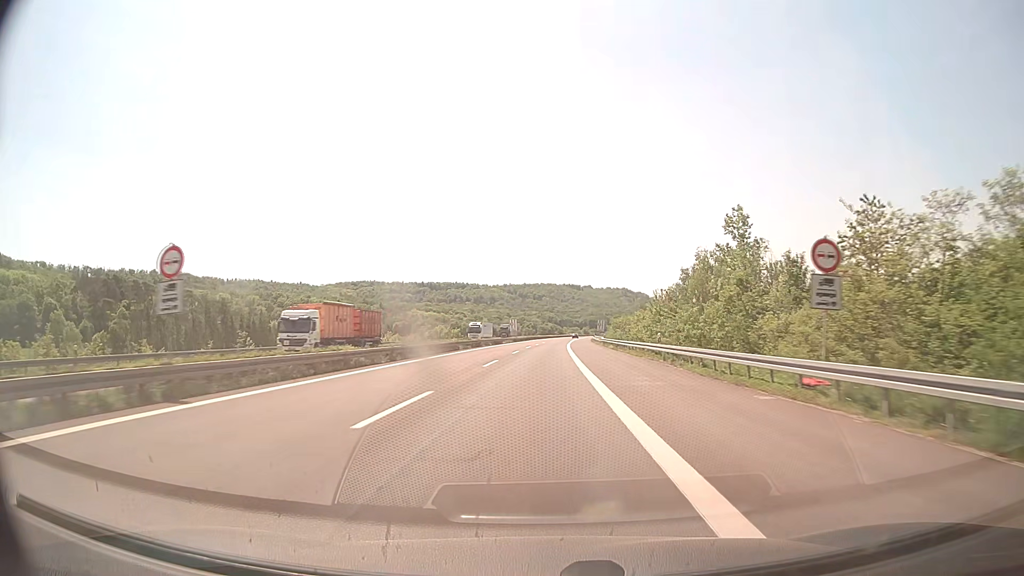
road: motorway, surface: concrete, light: Day
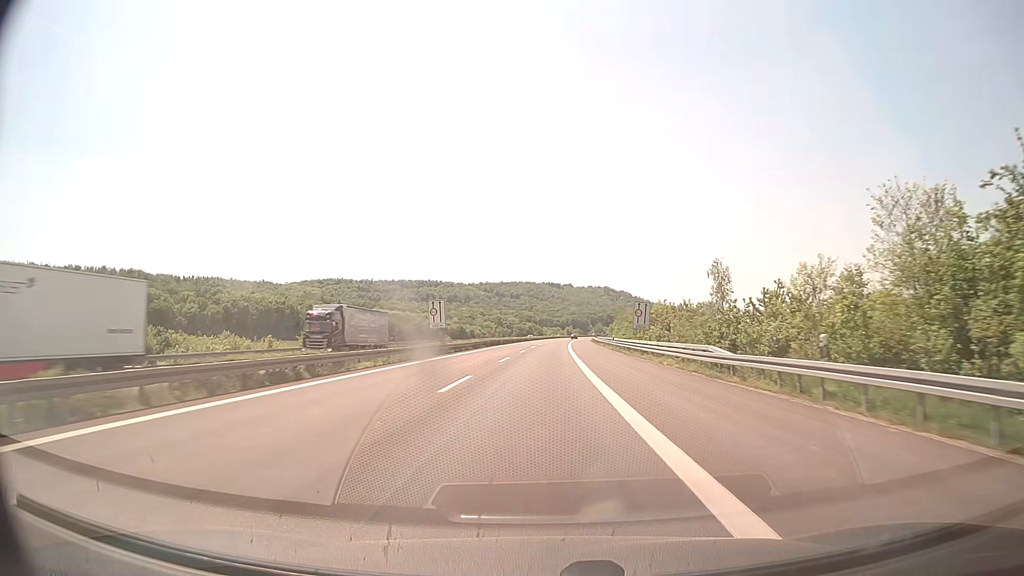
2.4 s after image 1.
(+0.8, +65.0) m; +2°
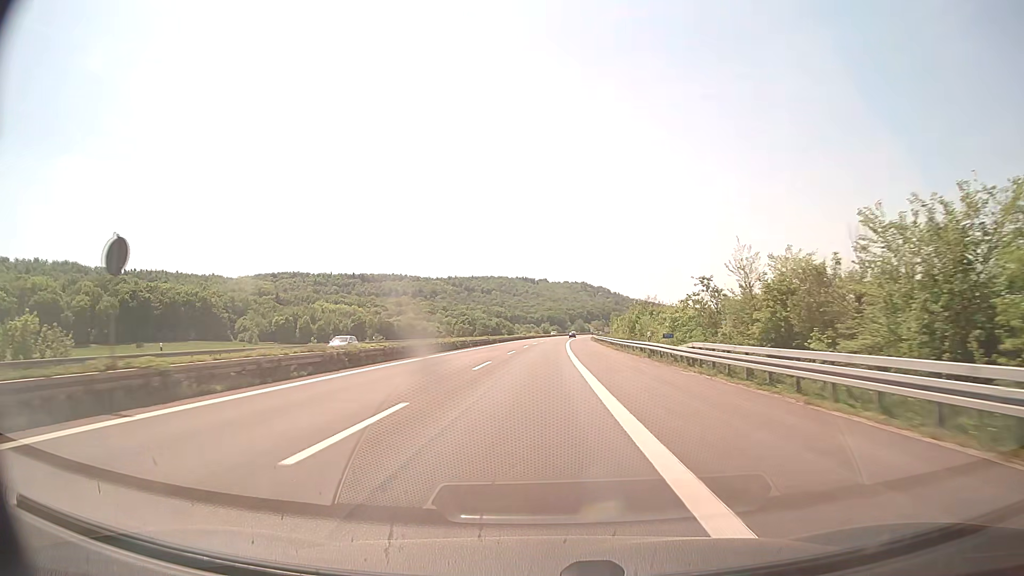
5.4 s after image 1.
(+1.8, +80.5) m; +2°
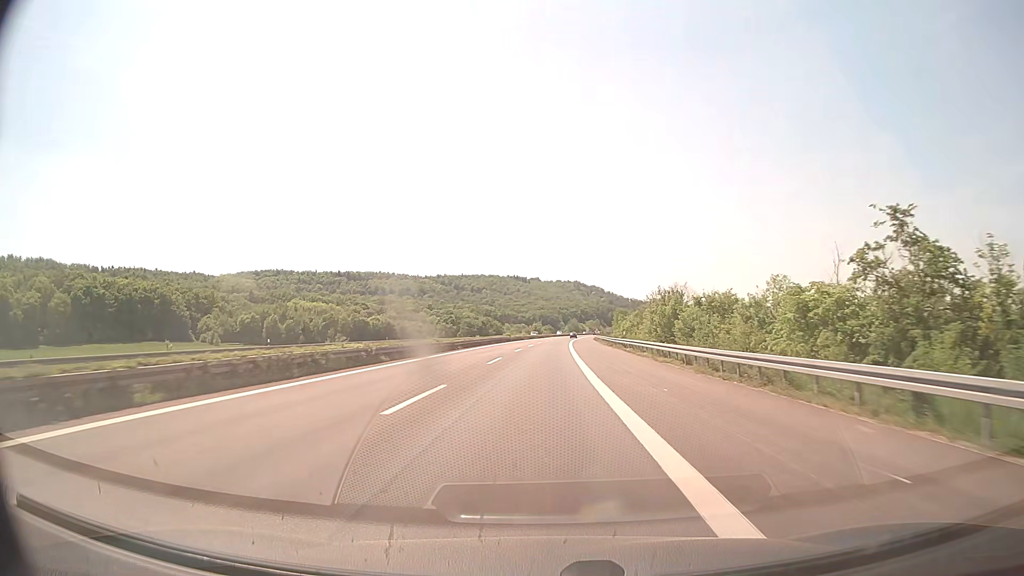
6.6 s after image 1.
(+0.2, +31.5) m; +1°
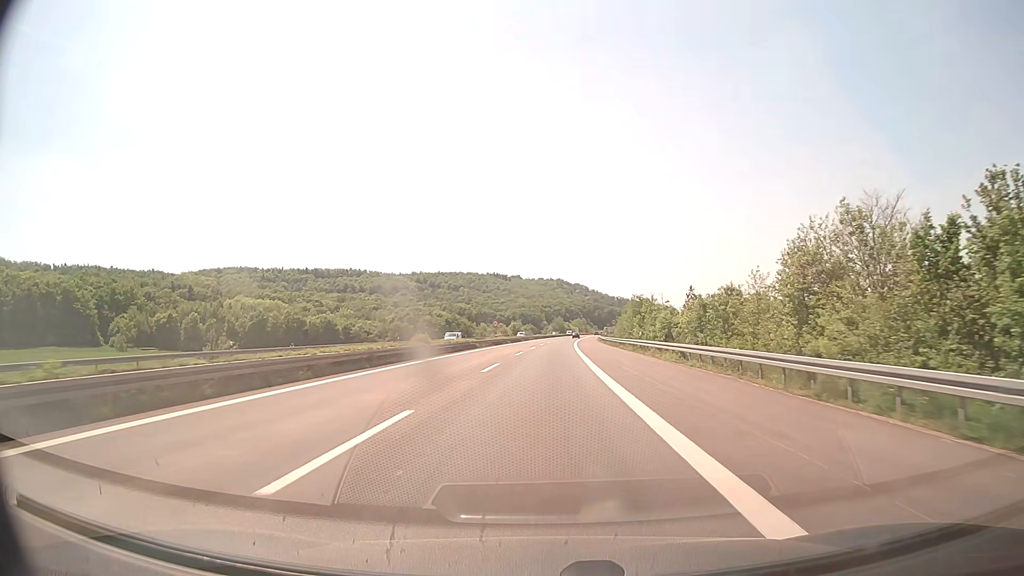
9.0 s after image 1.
(+0.7, +58.6) m; +1°
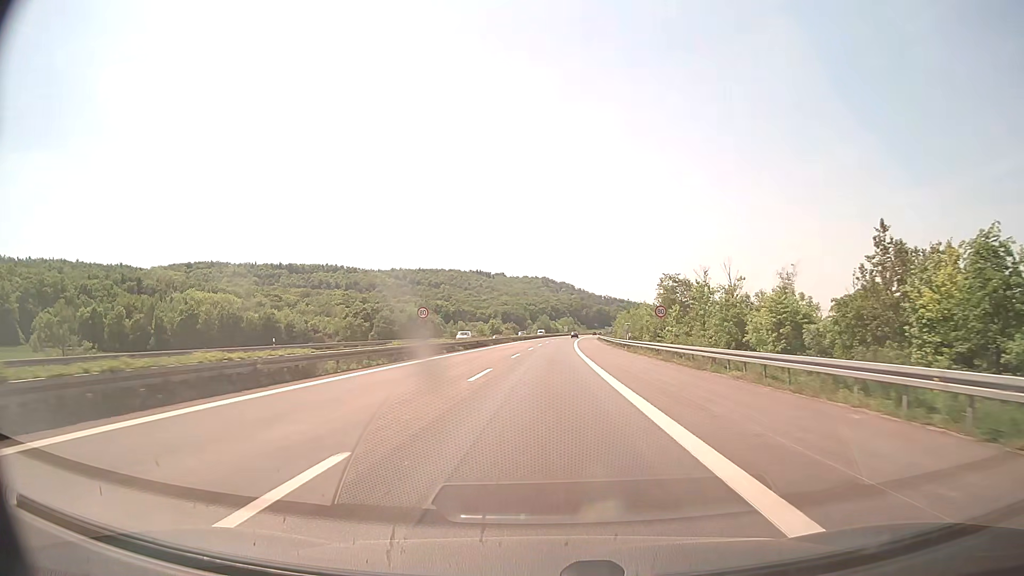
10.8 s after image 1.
(+0.4, +39.9) m; +1°
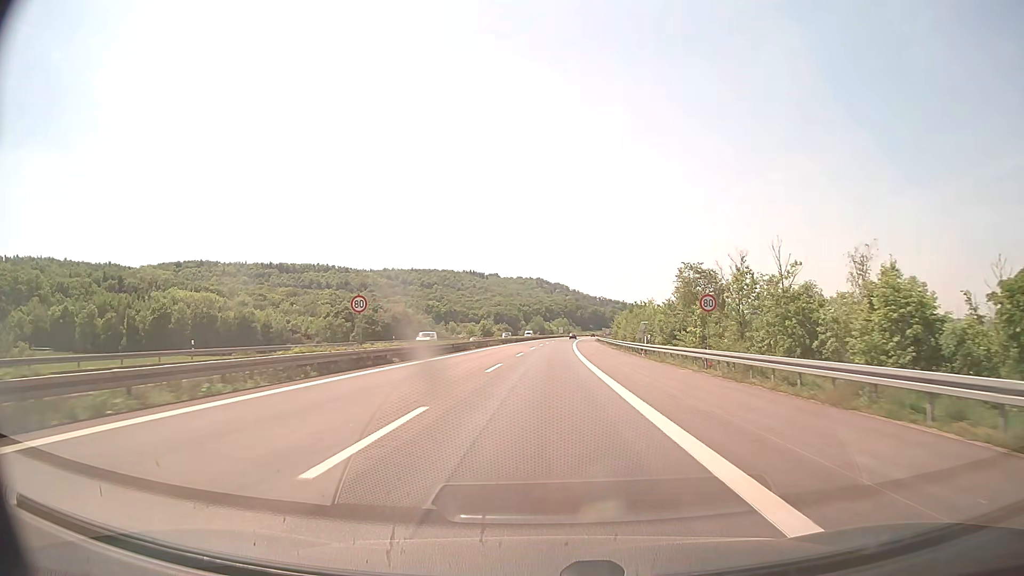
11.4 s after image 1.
(+0.1, +12.8) m; 0°
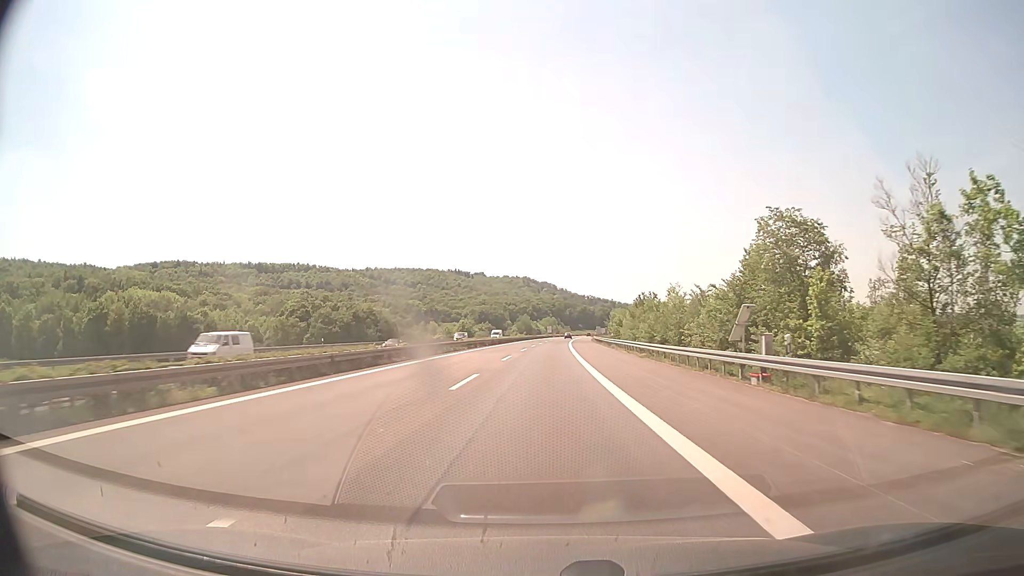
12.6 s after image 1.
(+0.3, +25.6) m; +1°
(0, +10) (0, +20) (0, +30) (0, +40) (0, +50) (+1, +60) (+1, +70) (+1, +80) (+2, +90) (+2, +100) m
